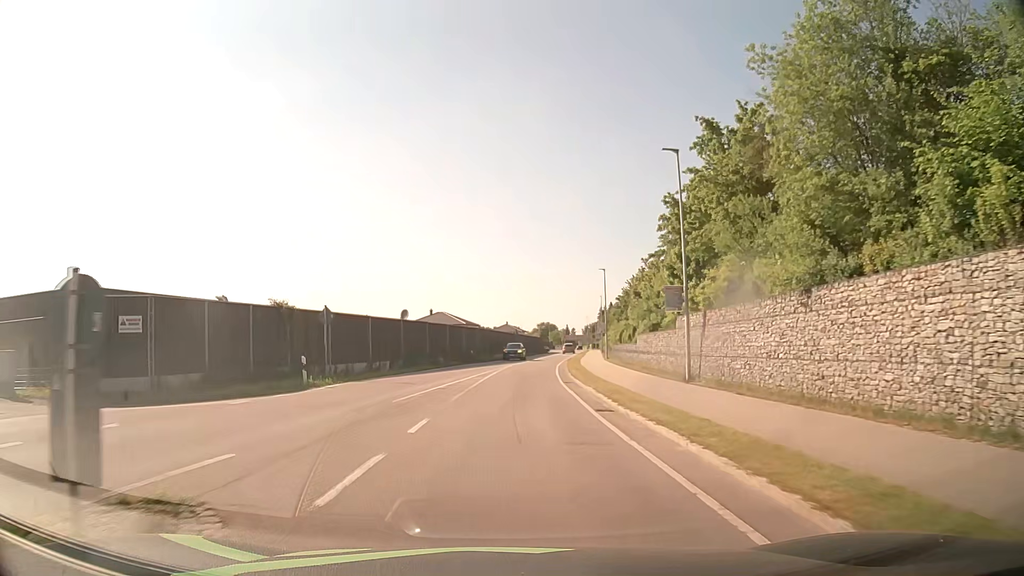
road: secondary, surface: asphalt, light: Day
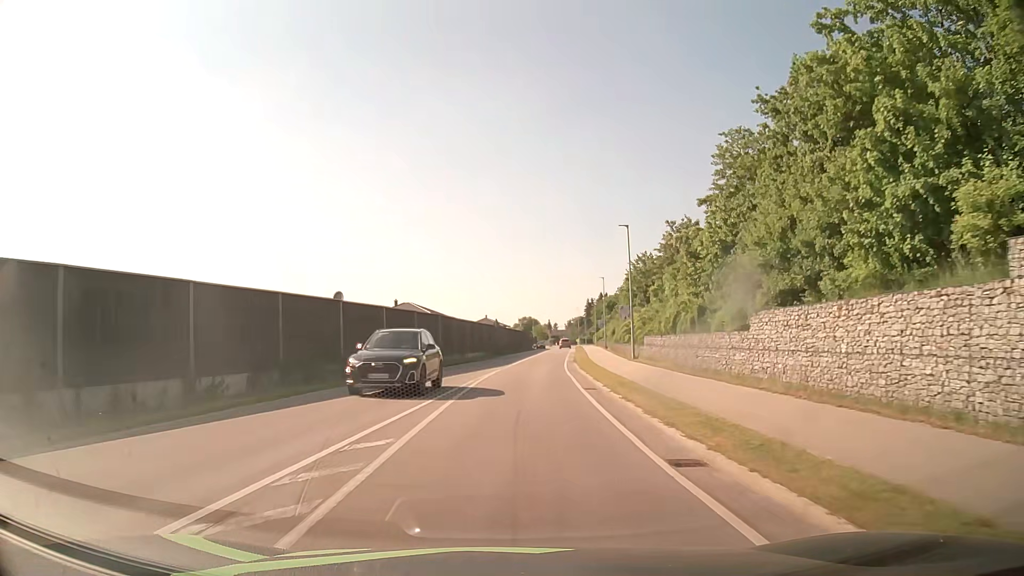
(+0.3, +20.2) m; +2°
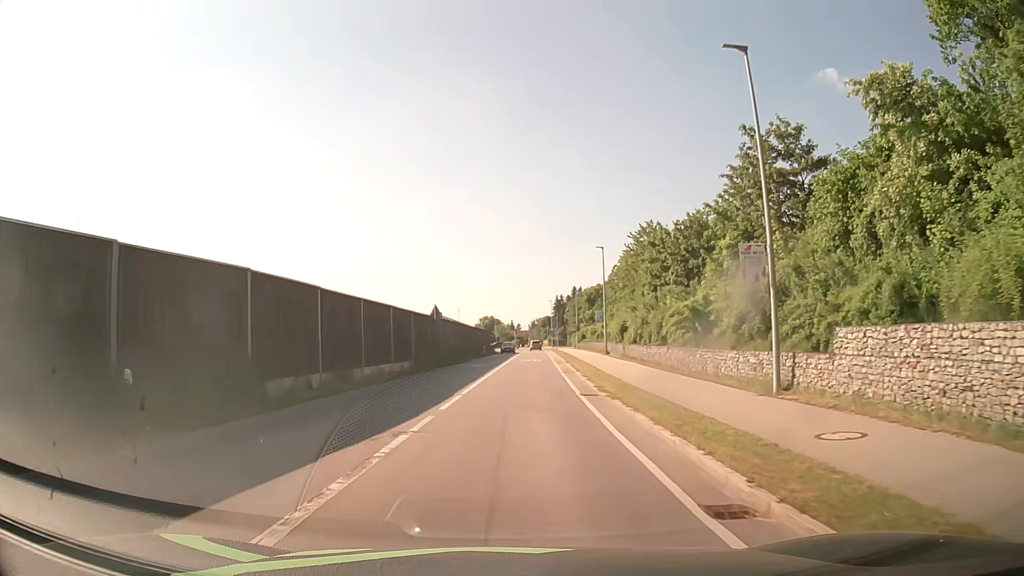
(+0.8, +26.1) m; +4°
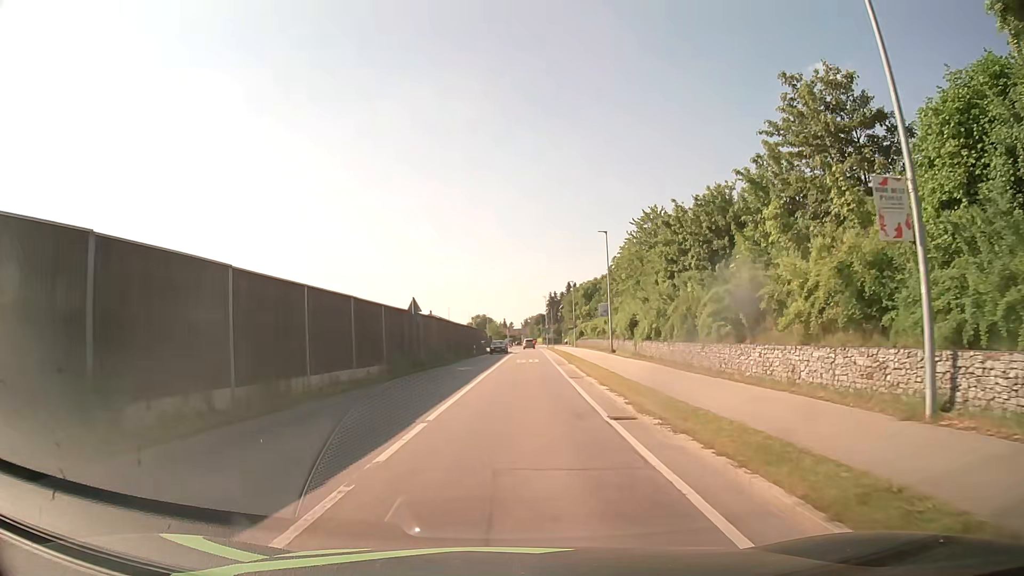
(0.0, +6.2) m; 0°
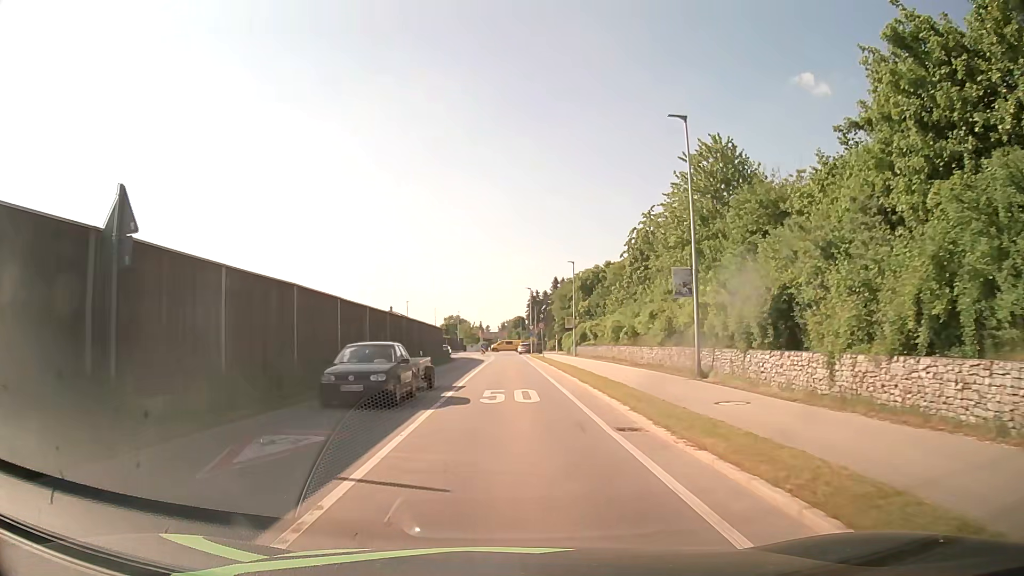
(+0.7, +25.1) m; +2°
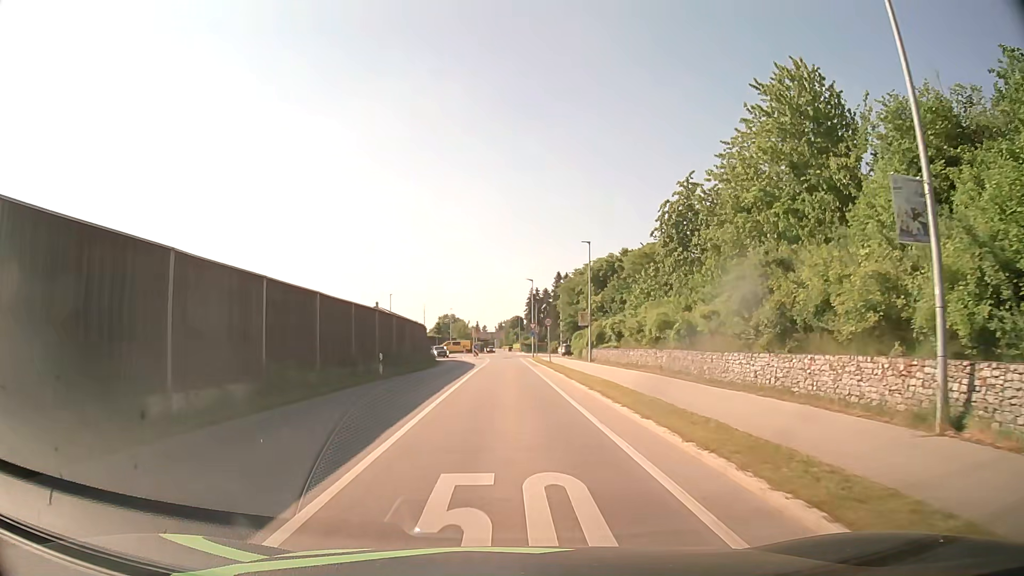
(0.0, +12.3) m; 0°
